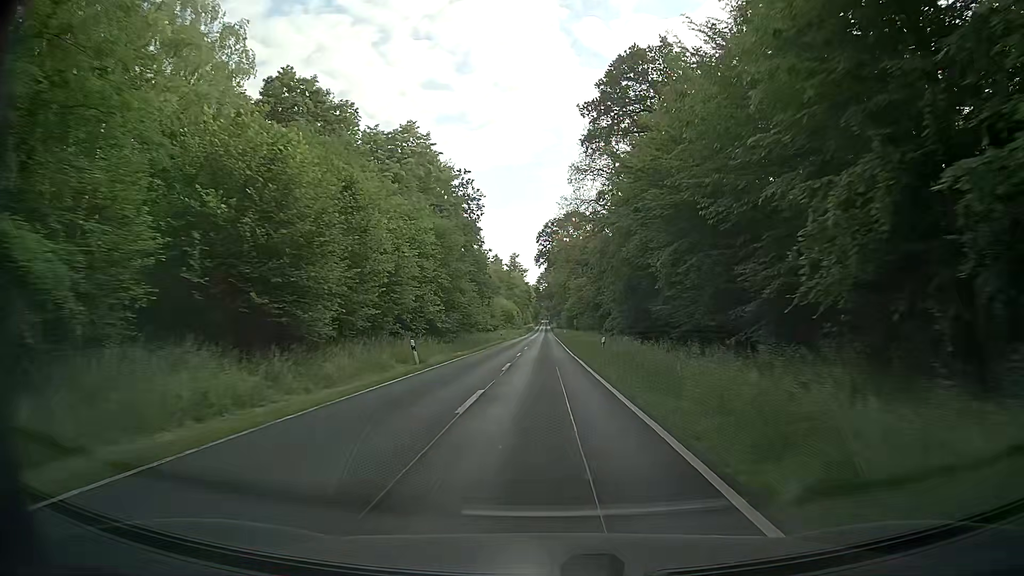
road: secondary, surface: asphalt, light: Day
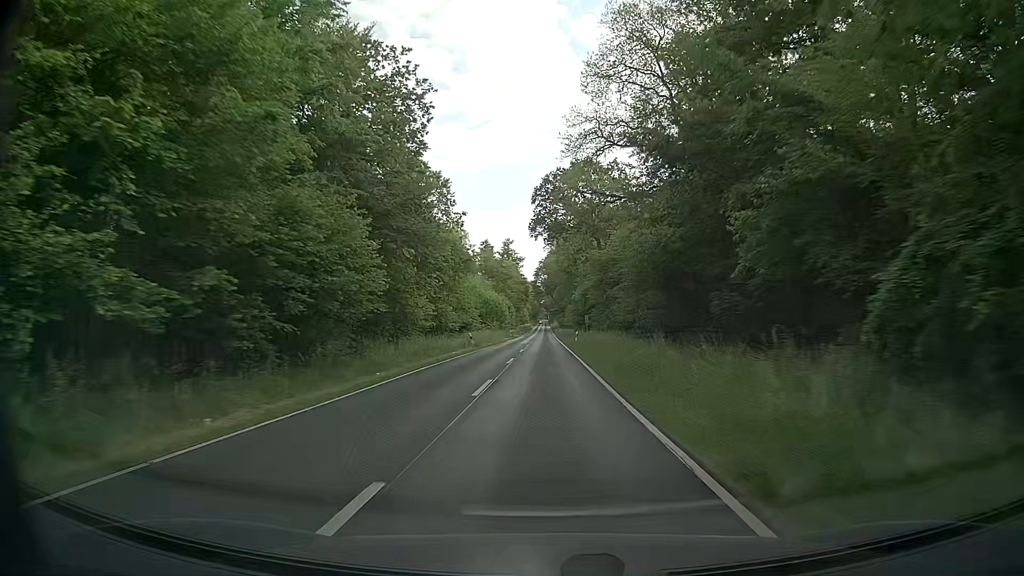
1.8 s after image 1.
(-0.2, +32.7) m; 0°
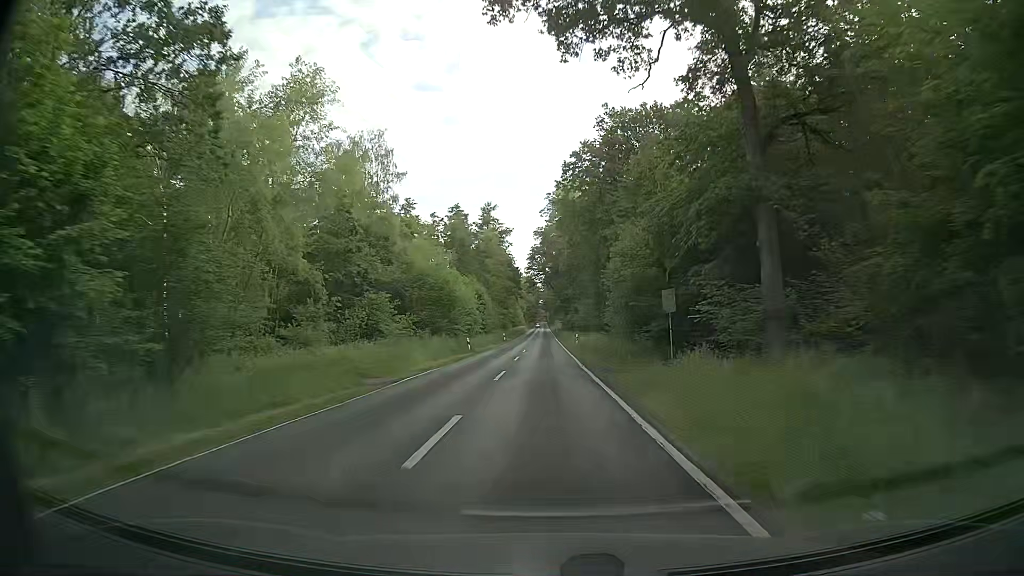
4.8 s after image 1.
(+0.1, +54.1) m; 0°
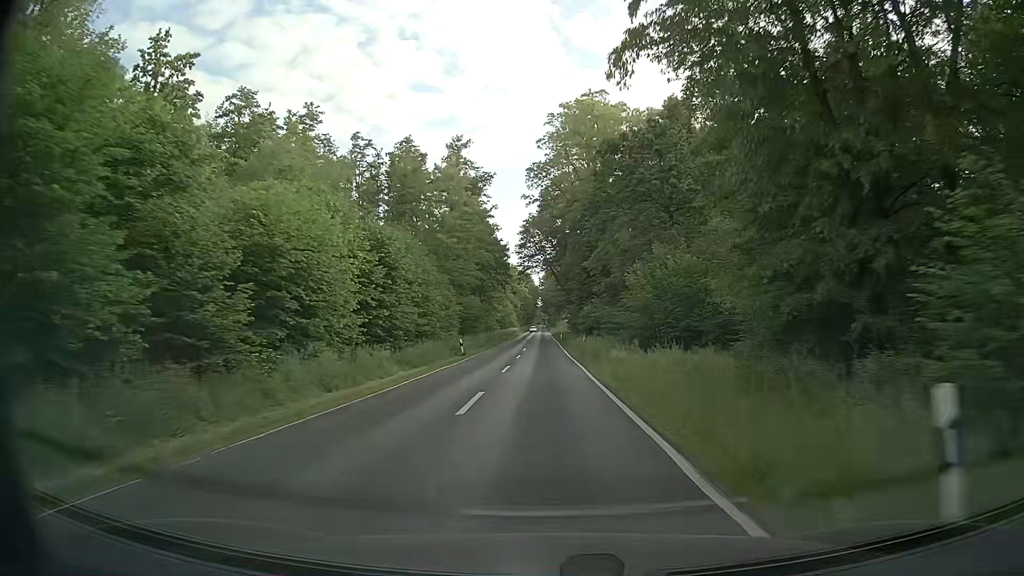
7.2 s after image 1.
(+0.1, +43.2) m; 0°
(0, +10) (0, +20) (0, +30) (0, +40) (0, +50) (0, +60) (0, +70) (0, +80) (0, +90) (0, +100) m
